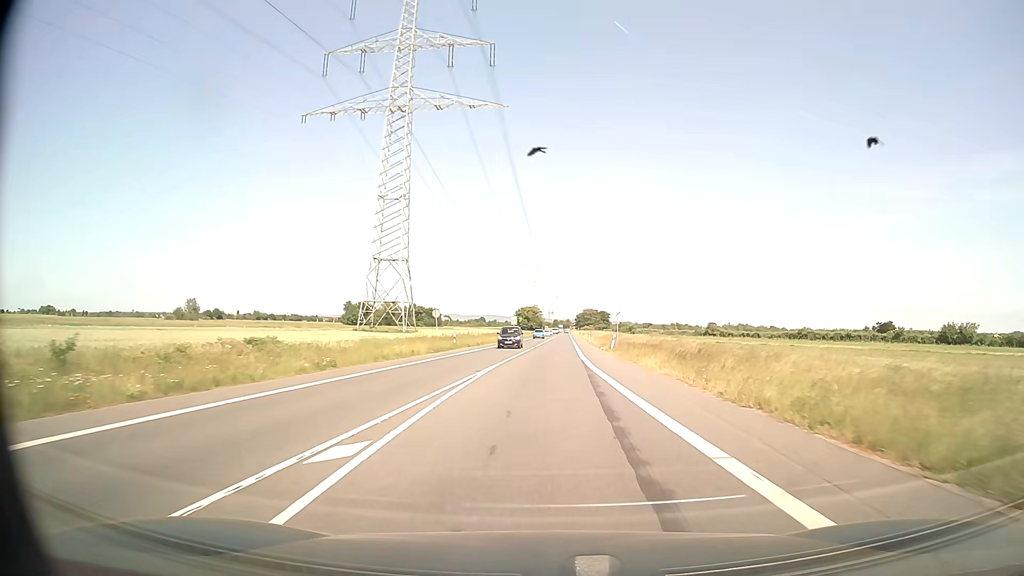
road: secondary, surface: asphalt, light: Day
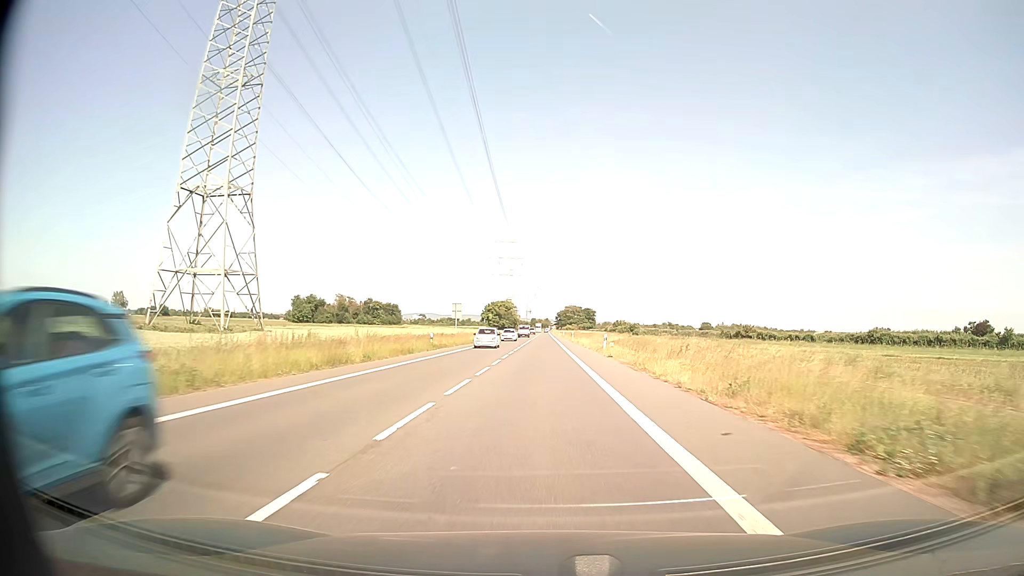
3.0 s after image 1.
(+1.4, +55.0) m; +2°
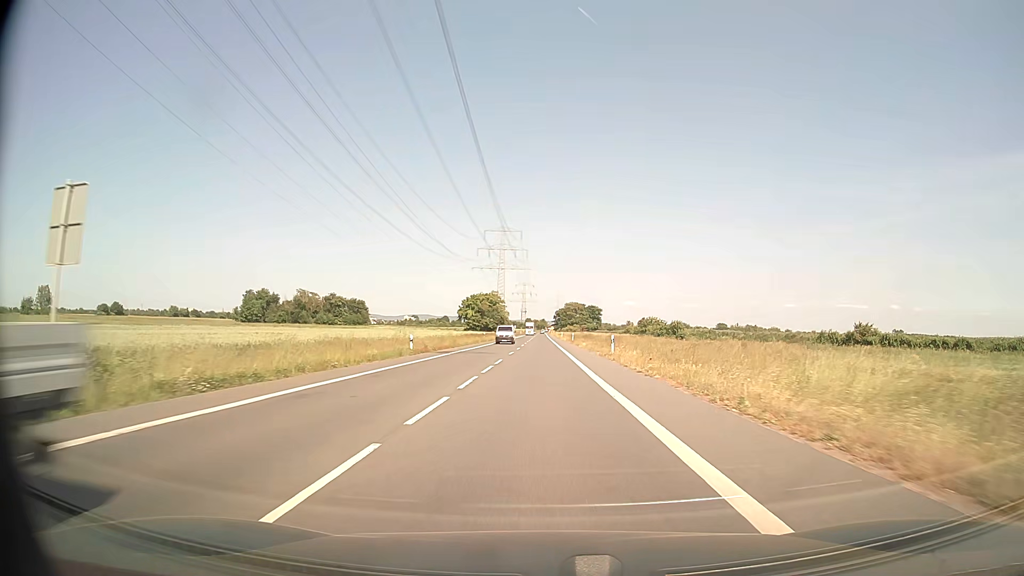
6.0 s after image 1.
(+0.2, +58.6) m; 0°
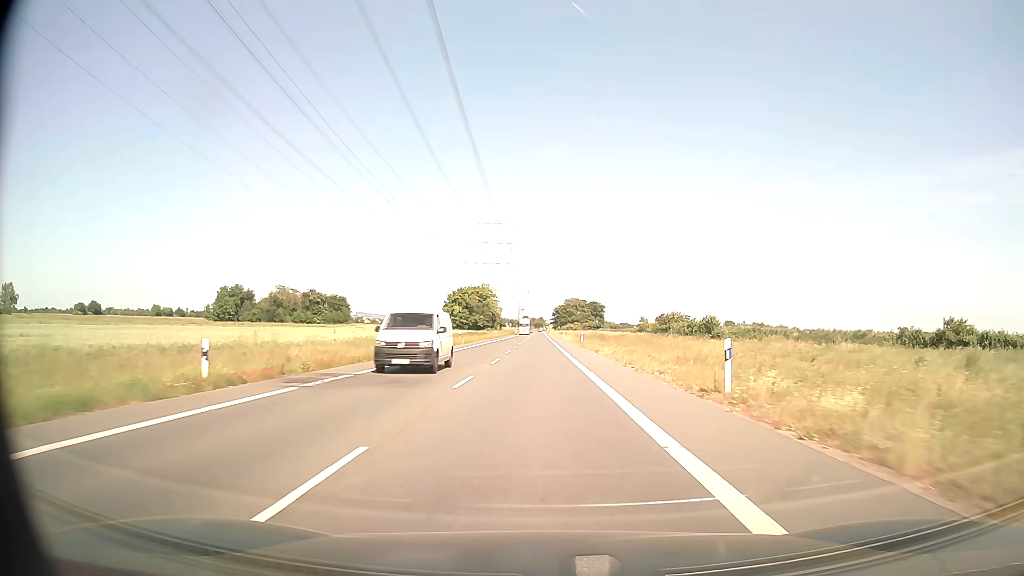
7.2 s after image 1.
(0.0, +24.5) m; 0°
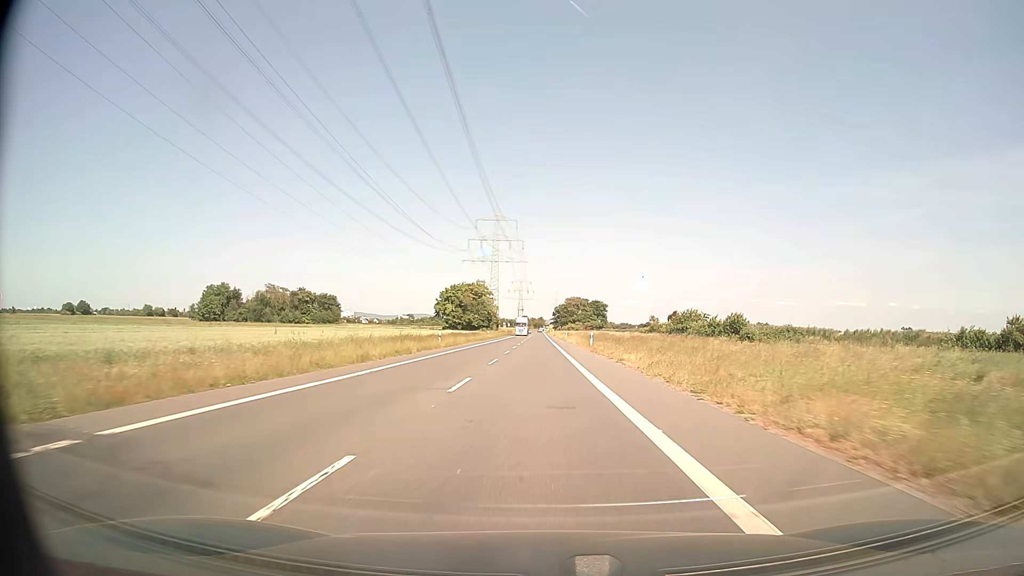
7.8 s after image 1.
(0.0, +12.5) m; 0°
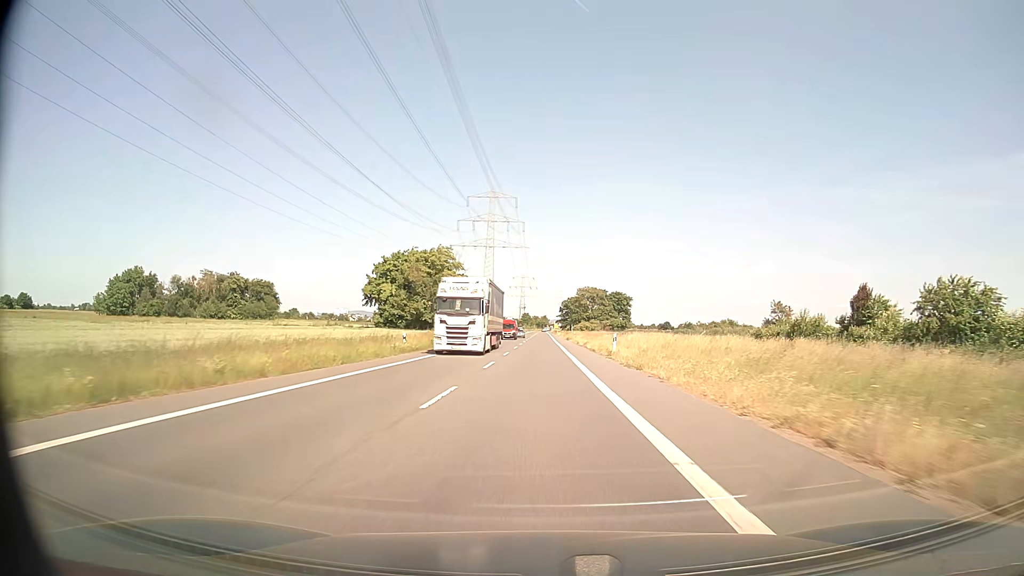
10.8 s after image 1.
(-0.3, +64.0) m; 0°
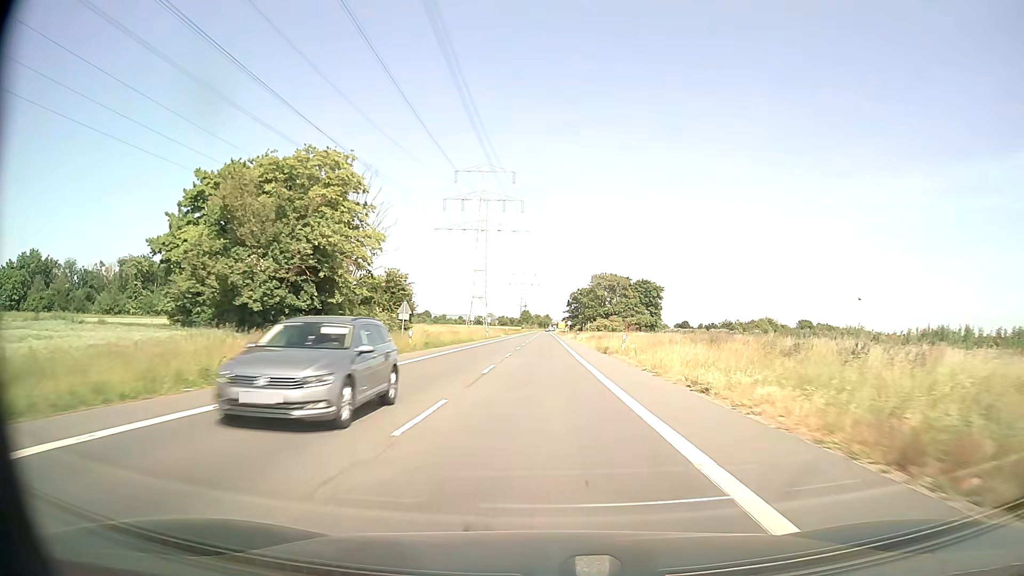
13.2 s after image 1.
(-0.1, +51.2) m; 0°
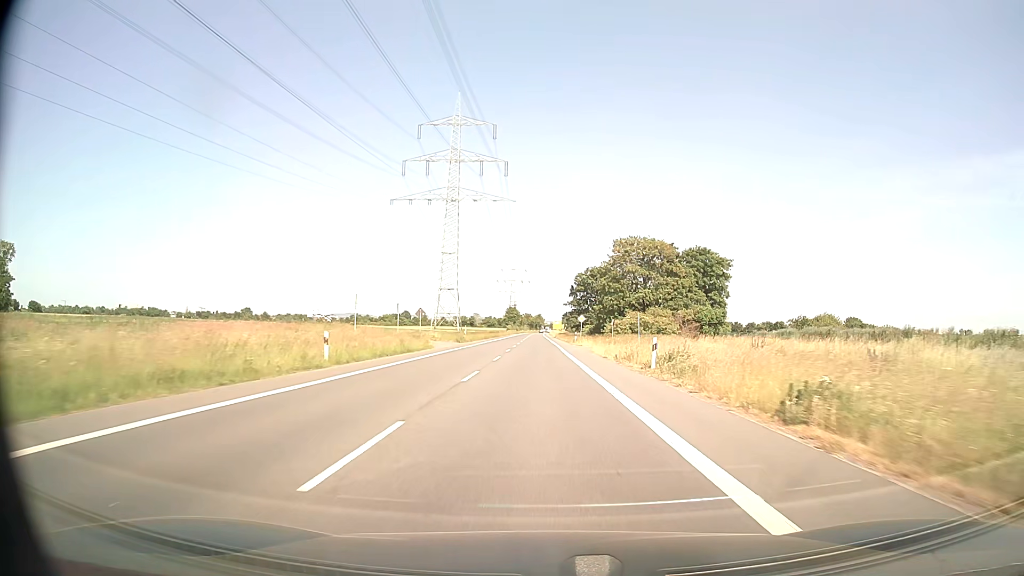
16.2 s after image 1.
(+0.3, +63.4) m; +1°
(0, +10) (0, +20) (0, +30) (0, +40) (0, +50) (0, +60) (0, +70) (0, +80) (0, +90) (0, +100) m
